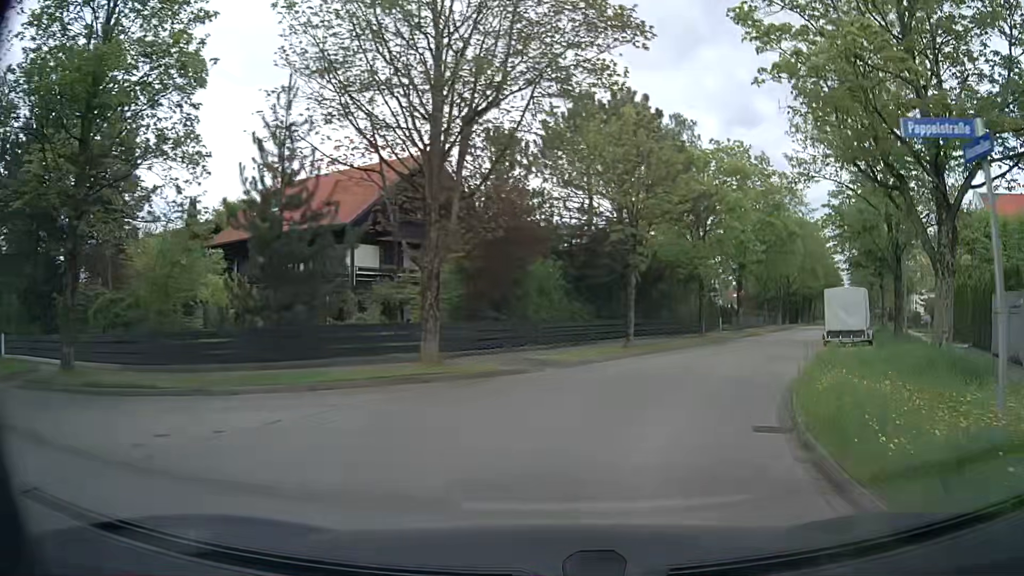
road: residential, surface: asphalt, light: Day
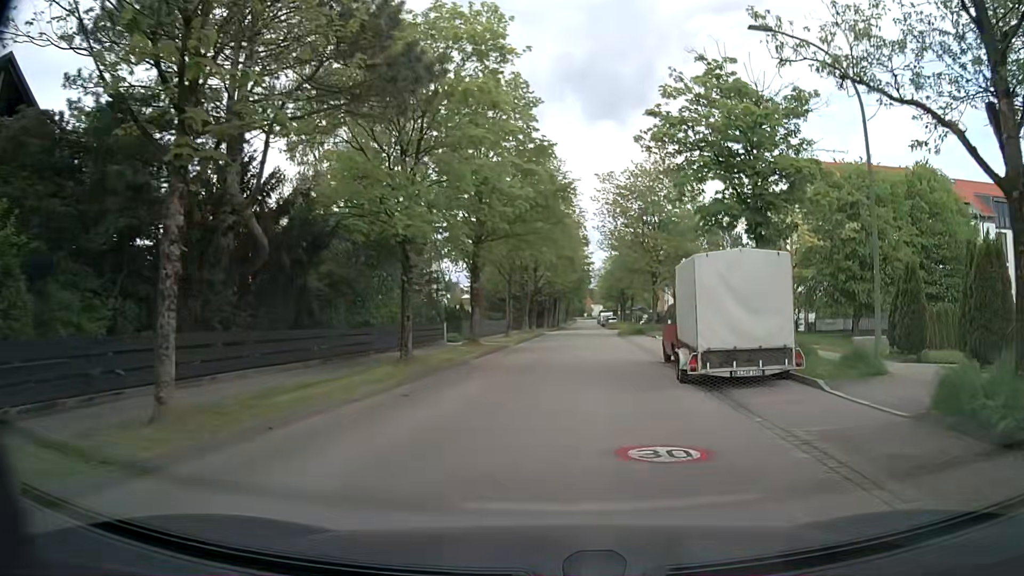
(+4.1, +17.5) m; +24°
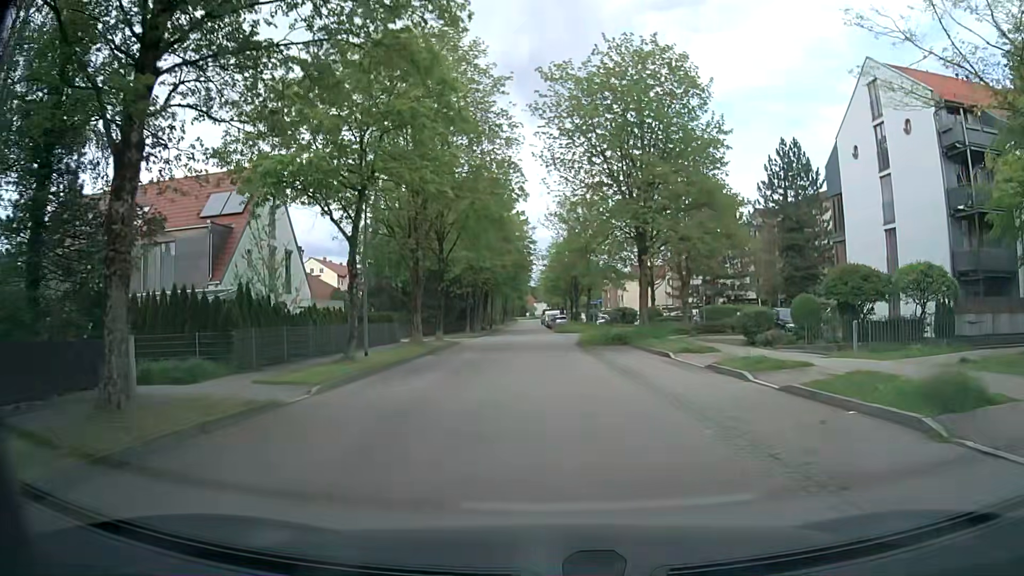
(+0.8, +23.8) m; +3°
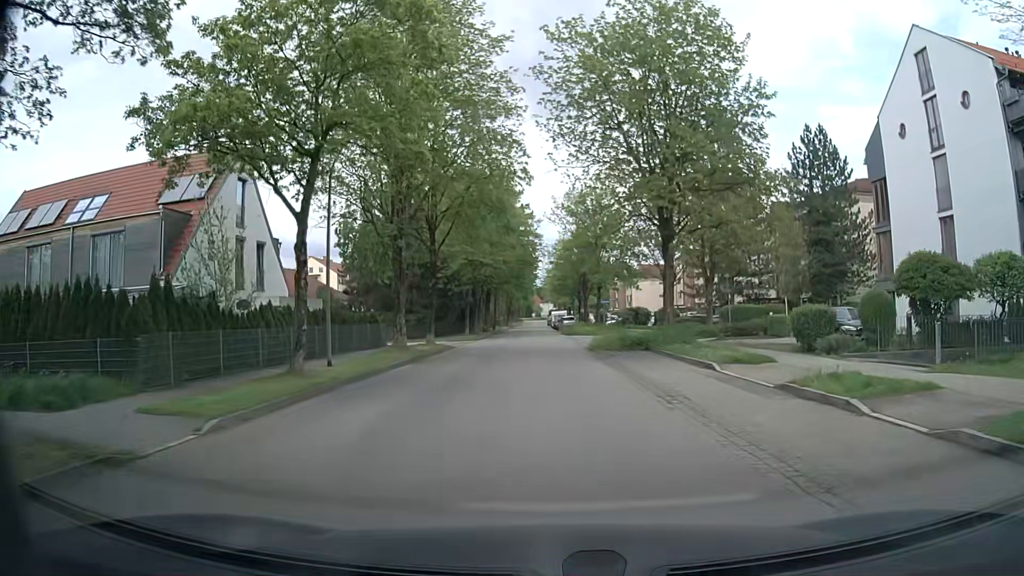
(0.0, +4.9) m; -1°
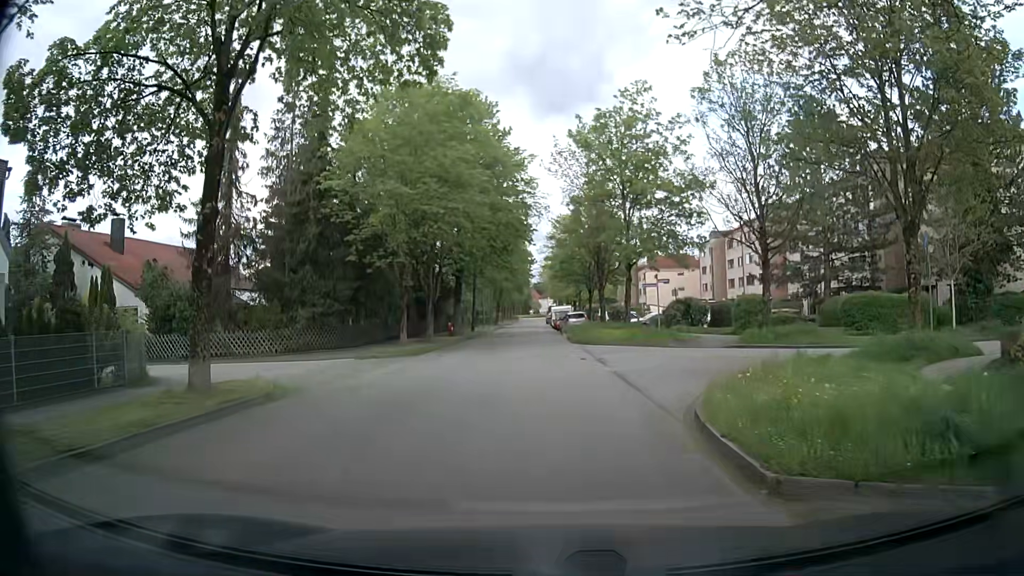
(+0.3, +22.5) m; 0°
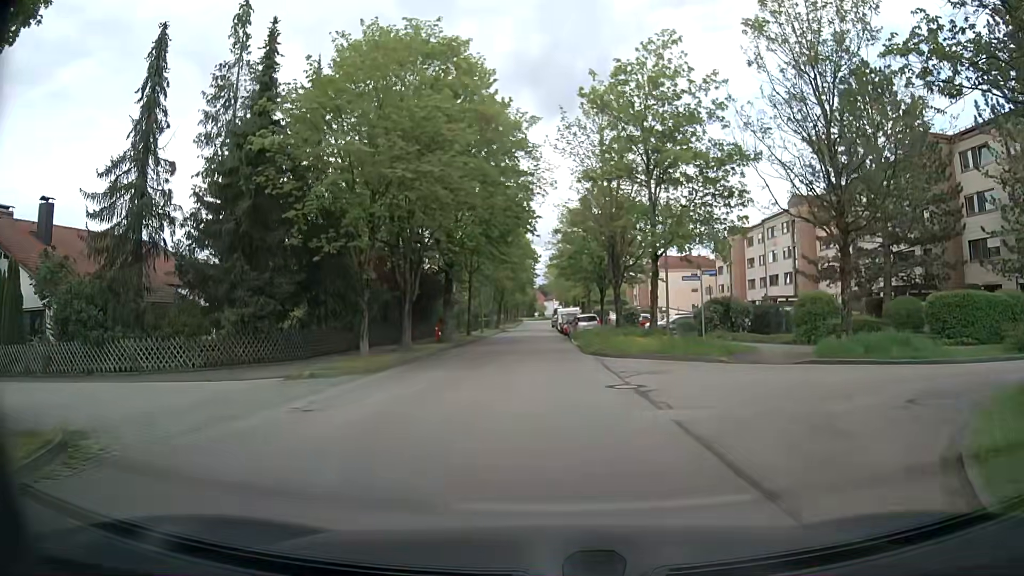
(+0.1, +7.2) m; +1°
